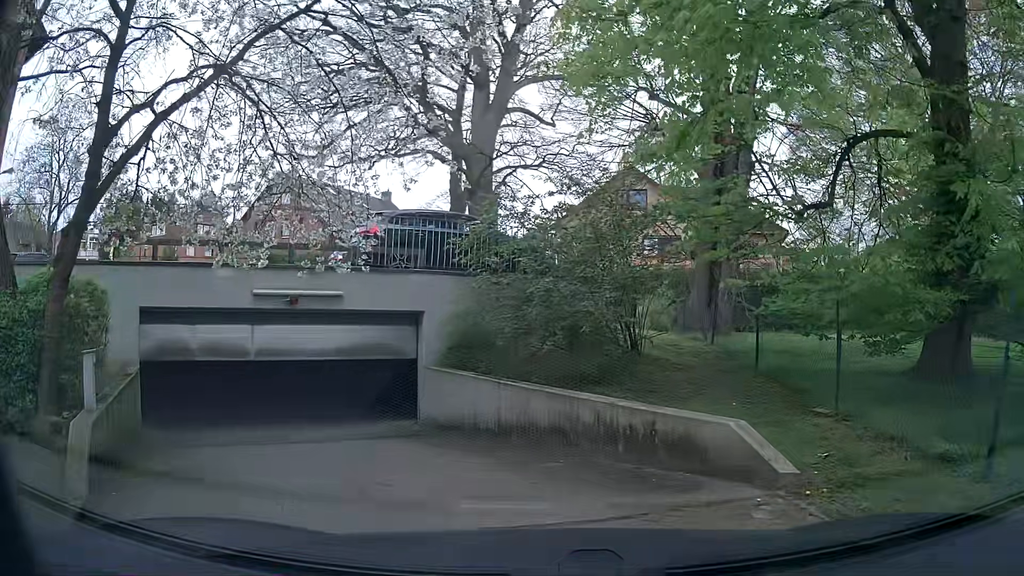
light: Day
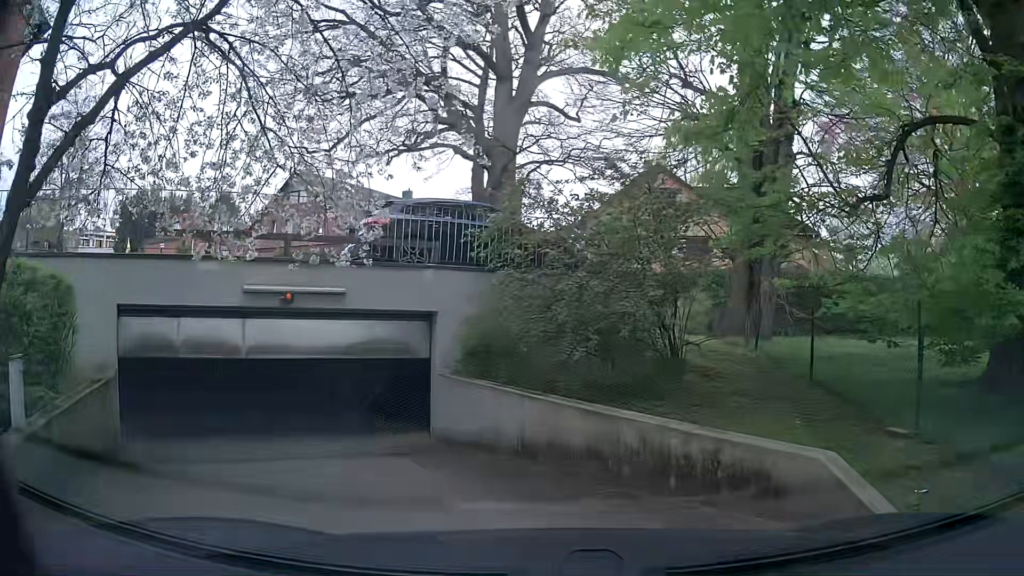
(-0.1, +1.3) m; -5°
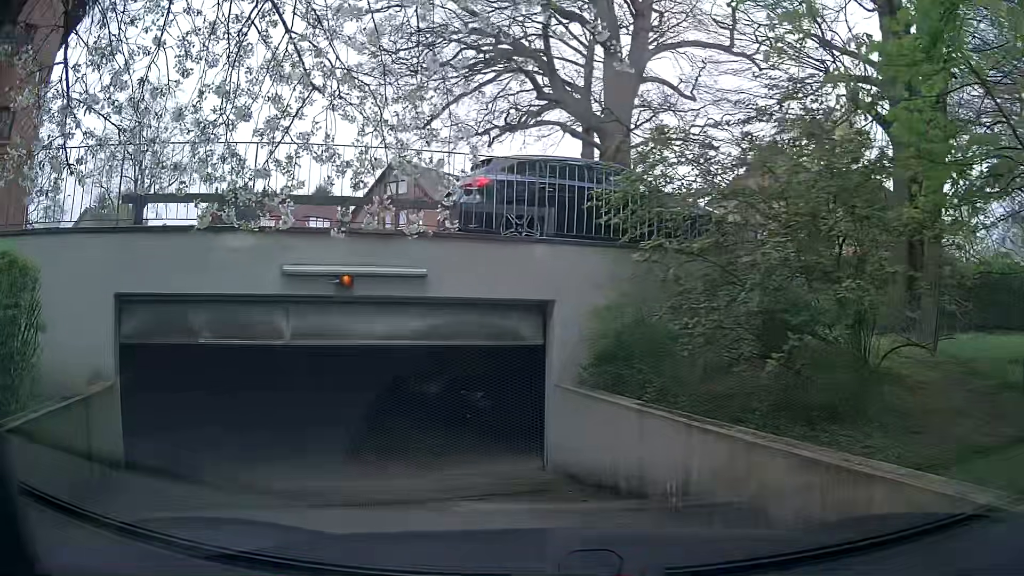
(-0.2, +2.7) m; -9°
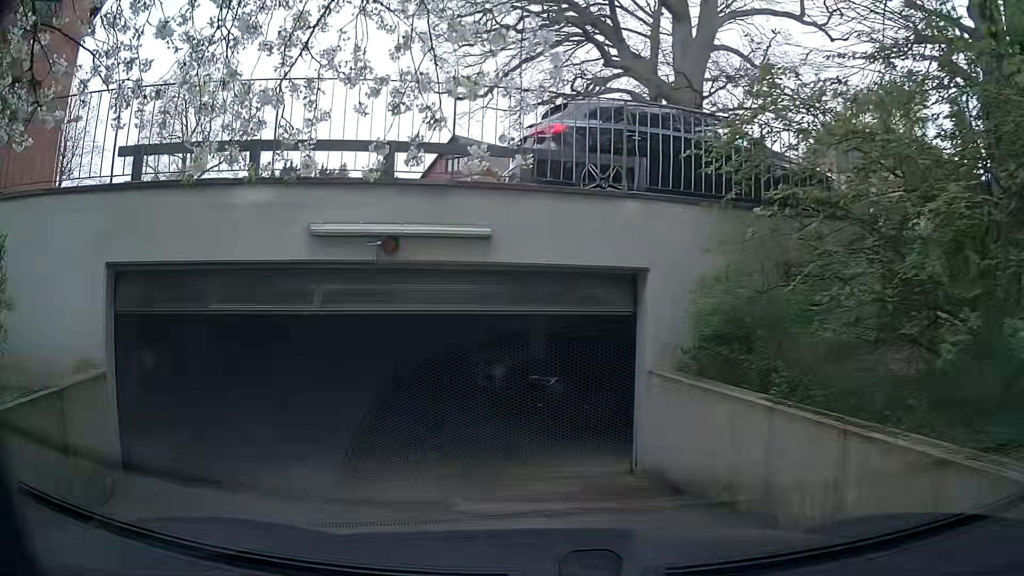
(0.0, +1.4) m; -4°
